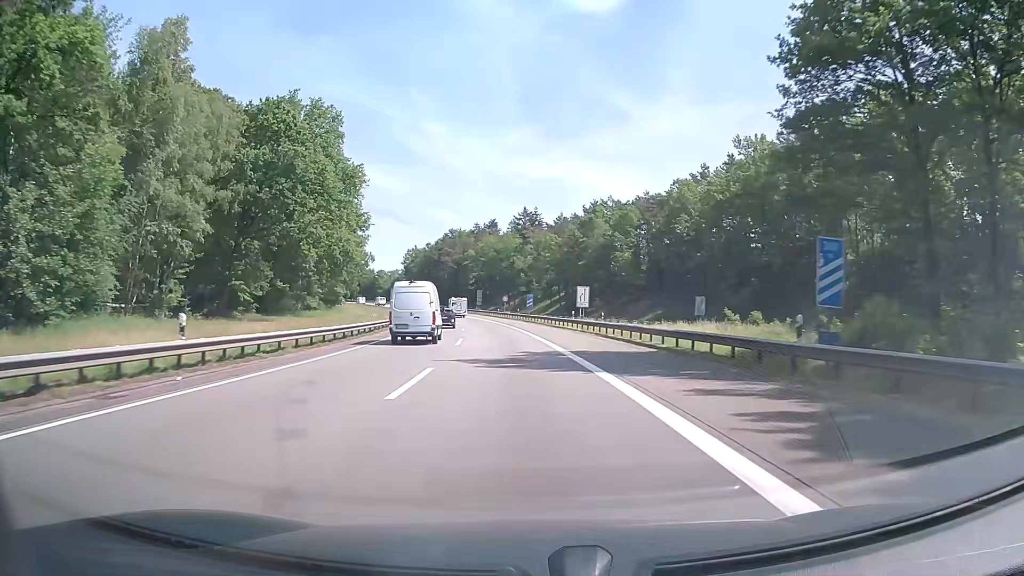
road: motorway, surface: asphalt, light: Day
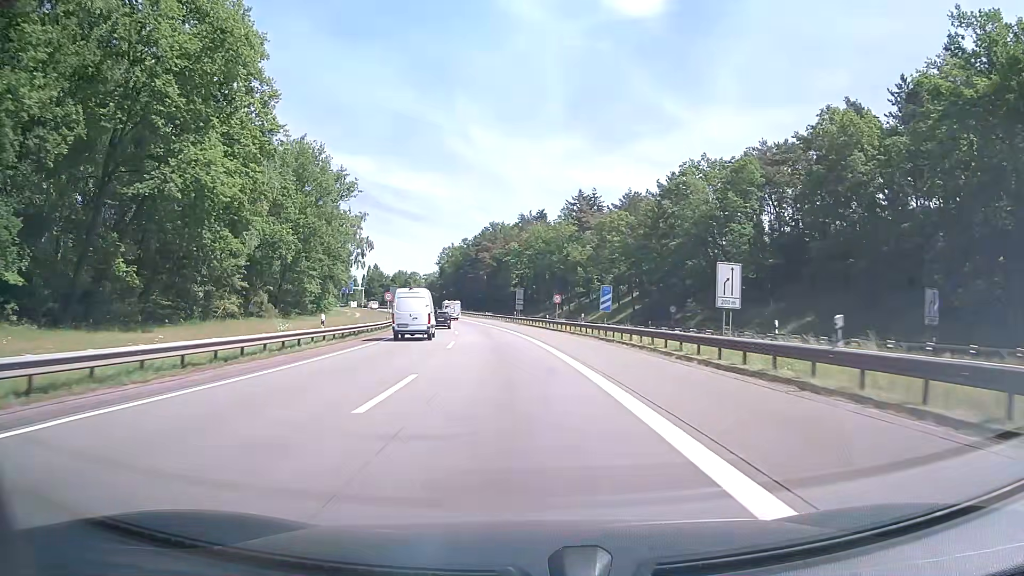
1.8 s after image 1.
(-1.4, +37.4) m; -4°
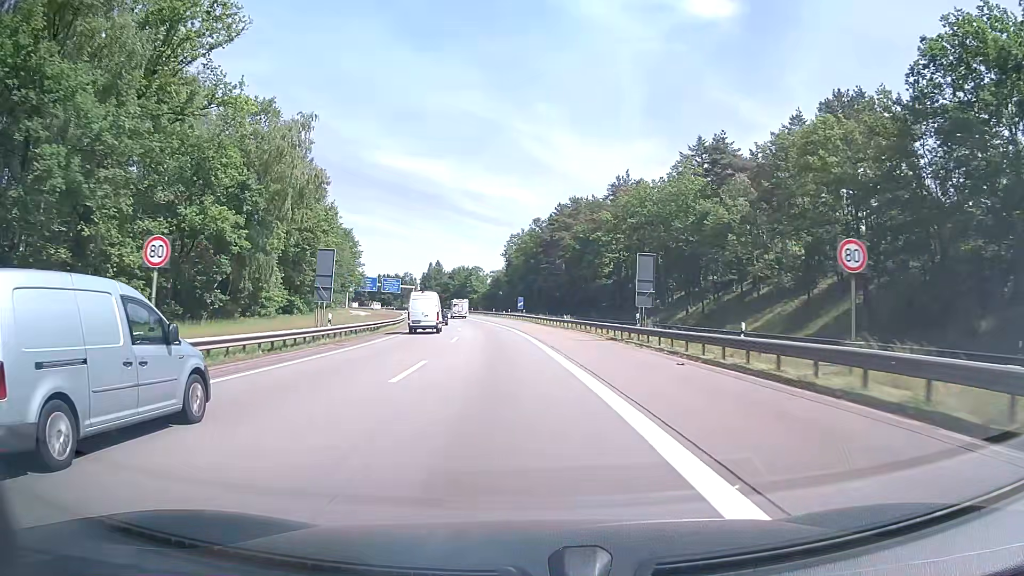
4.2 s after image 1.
(-2.7, +49.8) m; -7°
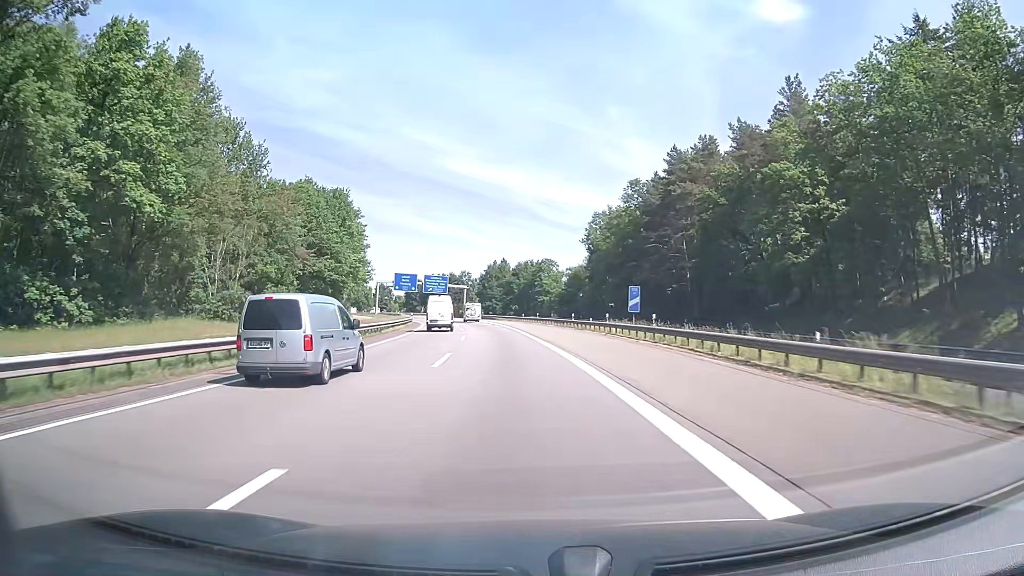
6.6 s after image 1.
(-2.8, +49.9) m; -6°
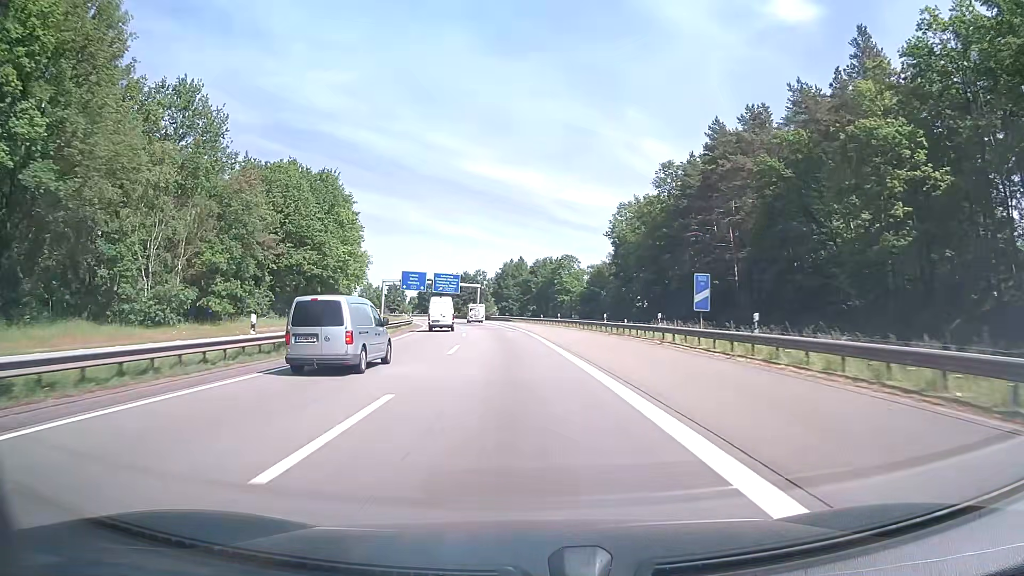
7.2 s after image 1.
(-0.1, +12.5) m; -2°
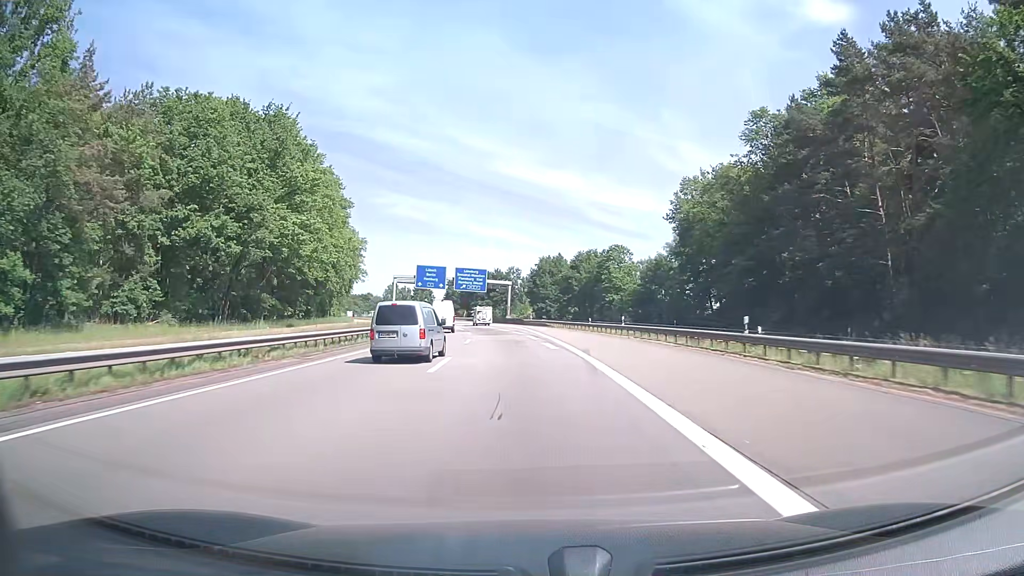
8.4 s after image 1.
(-0.6, +25.0) m; -3°
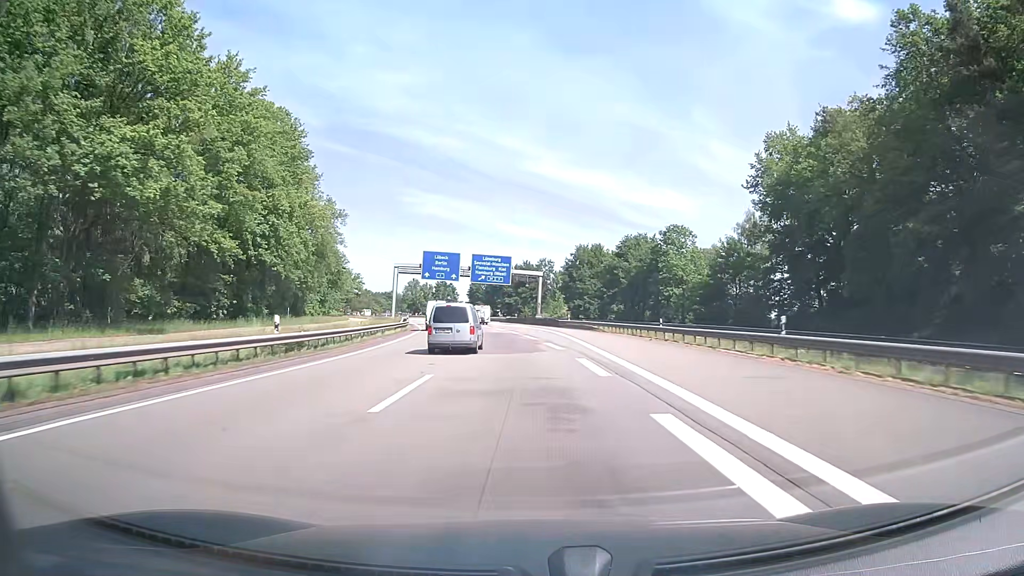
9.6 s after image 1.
(-0.7, +25.0) m; -3°
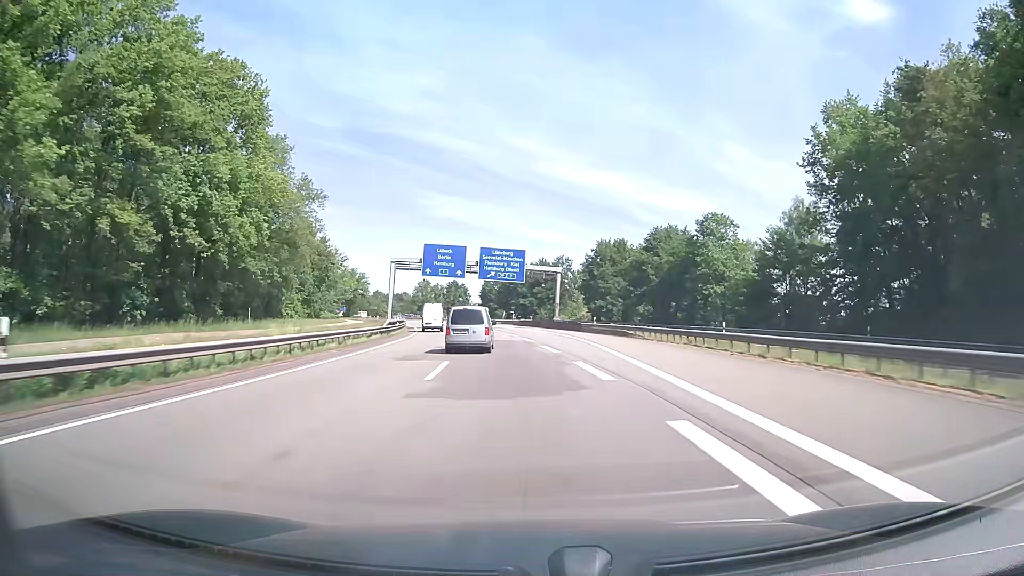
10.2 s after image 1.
(-0.2, +12.5) m; -2°
